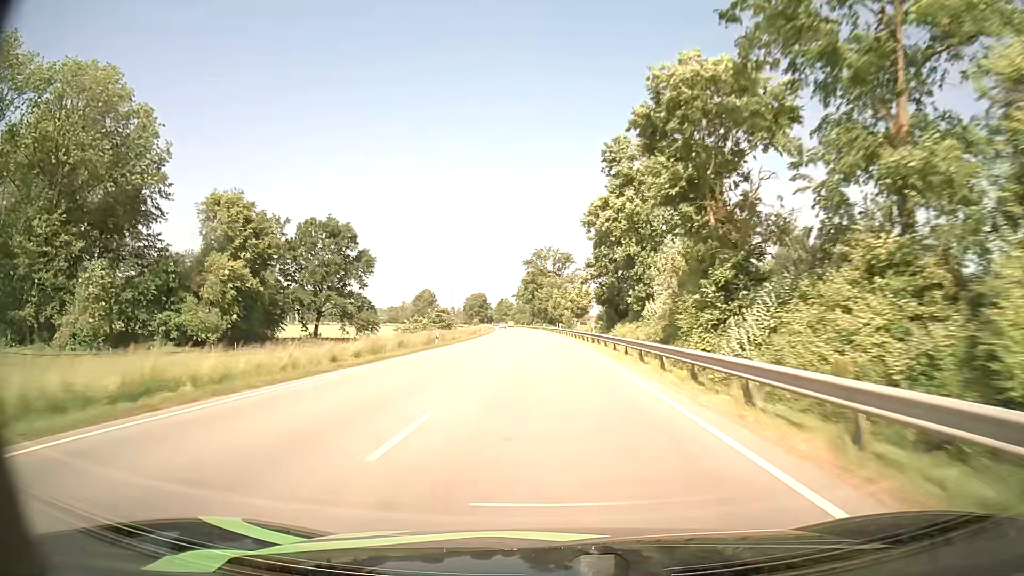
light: Day
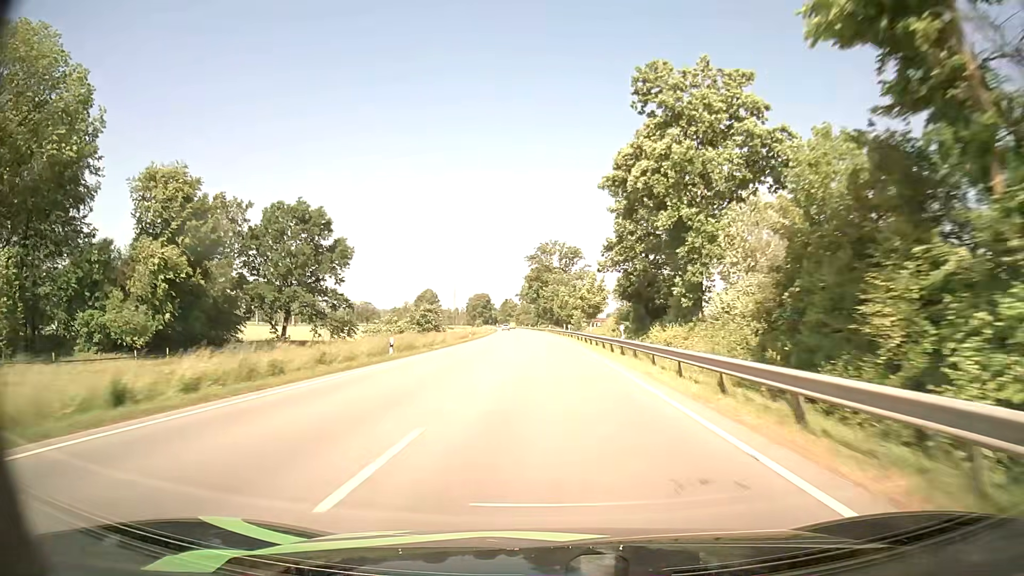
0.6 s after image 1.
(-0.1, +14.1) m; 0°
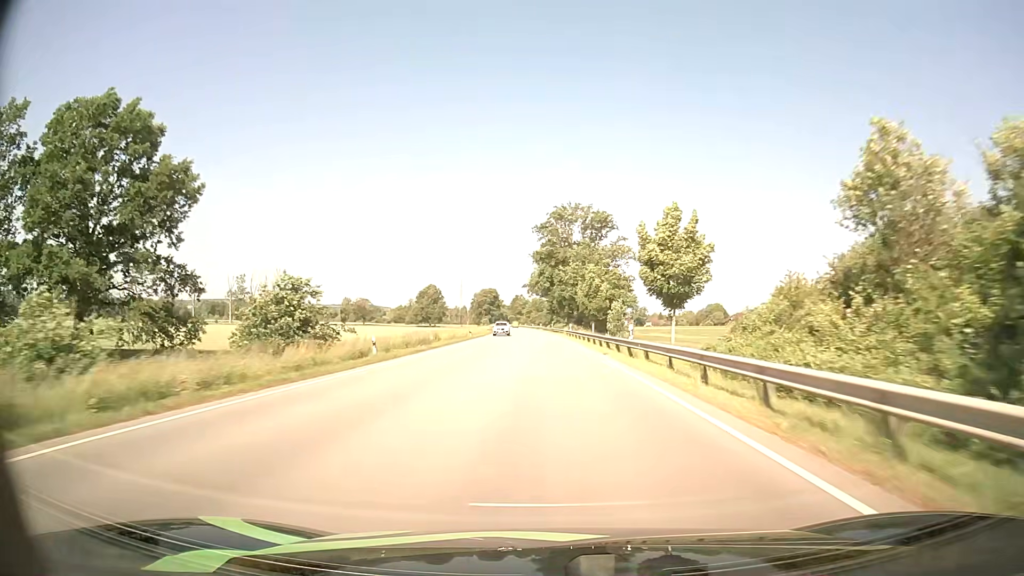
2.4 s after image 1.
(-0.6, +42.5) m; -1°
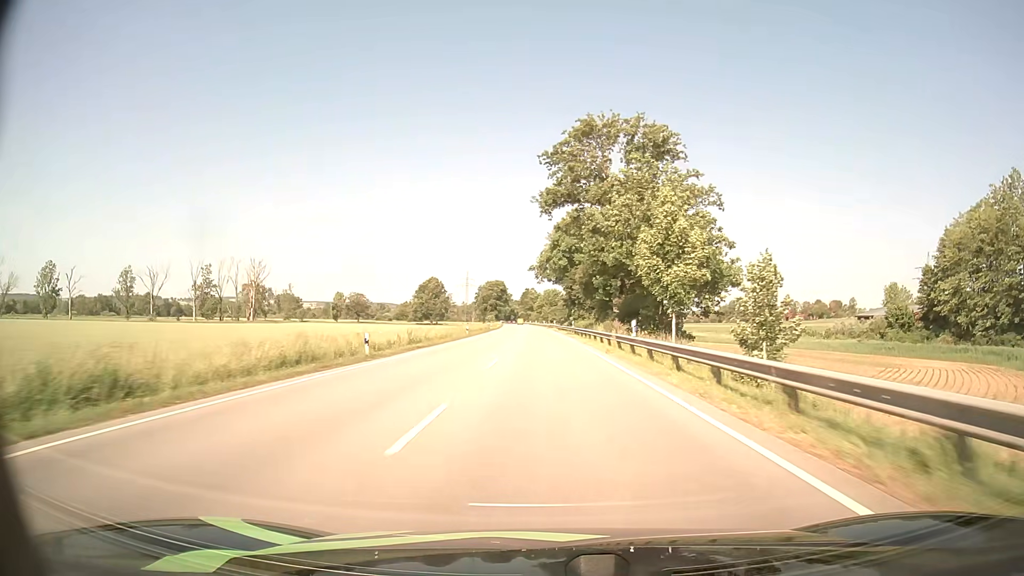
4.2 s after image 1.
(-0.4, +41.4) m; -1°
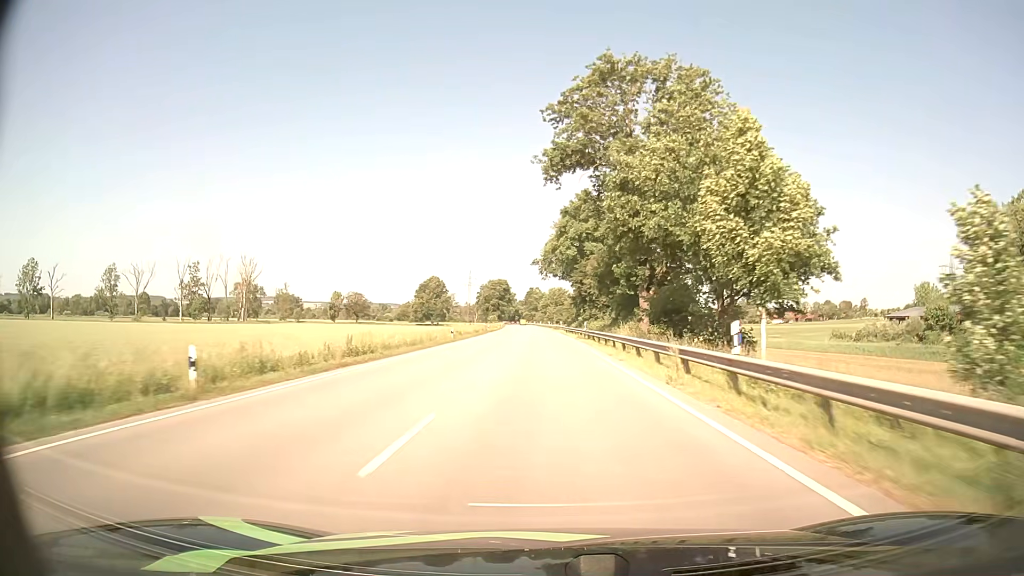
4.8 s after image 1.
(0.0, +13.1) m; 0°
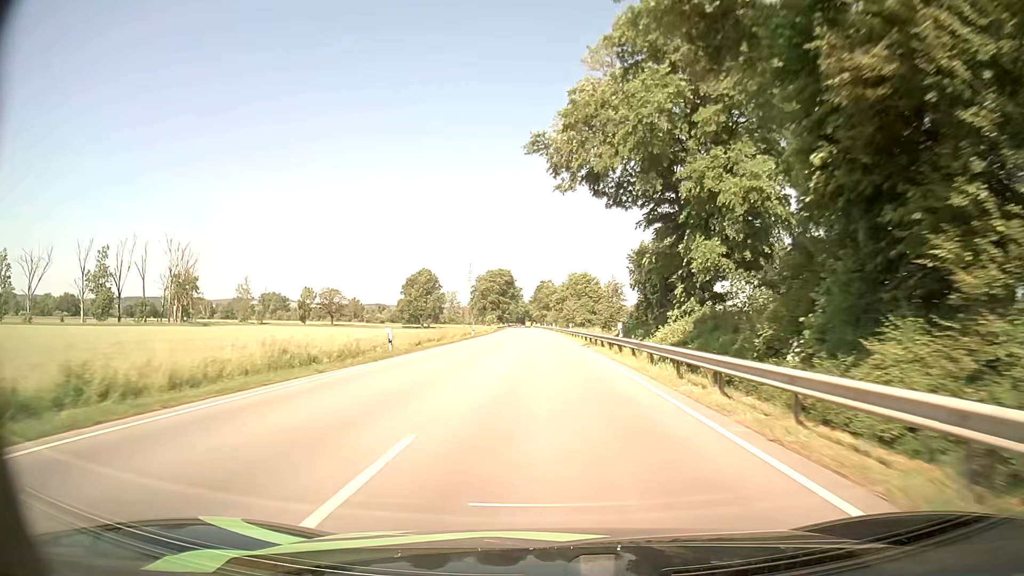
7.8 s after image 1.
(-0.7, +63.2) m; -1°
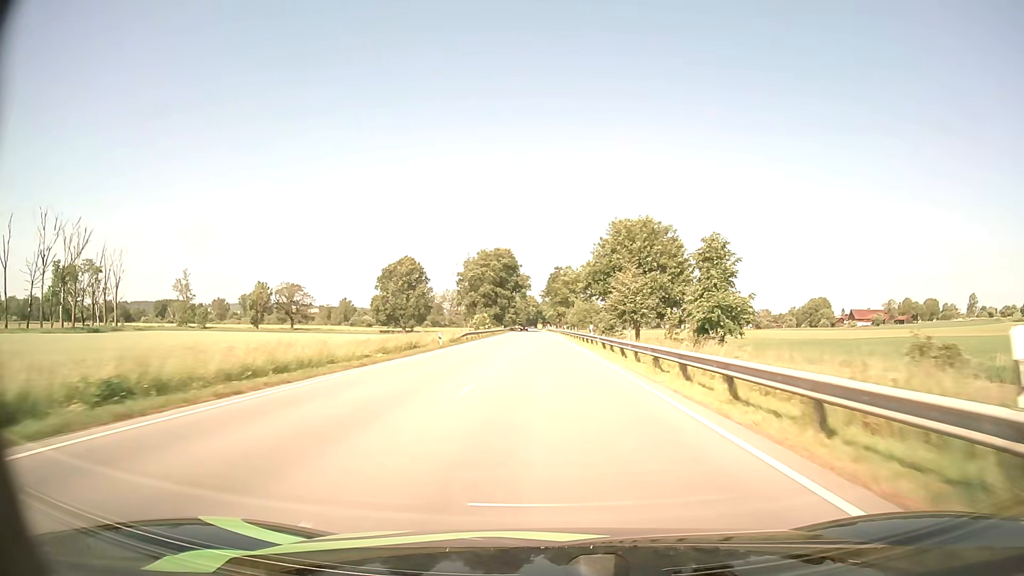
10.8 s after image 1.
(-1.0, +65.3) m; -1°
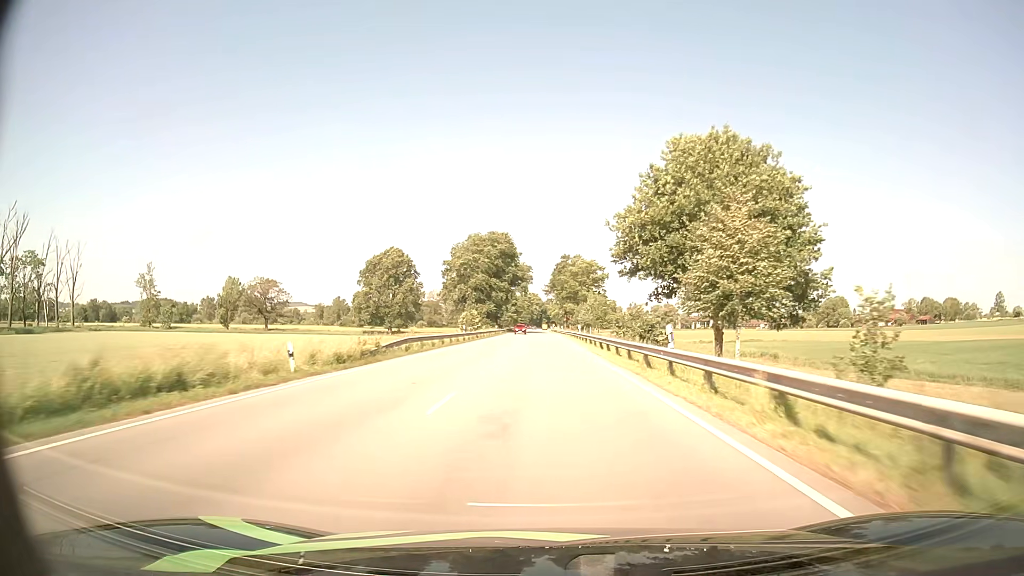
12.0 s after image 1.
(-0.1, +27.3) m; 0°
(0, +10) (0, +20) (0, +30) (0, +40) (-1, +50) (-1, +60) (-1, +70) (-1, +80) (-1, +90) (-1, +100) m
